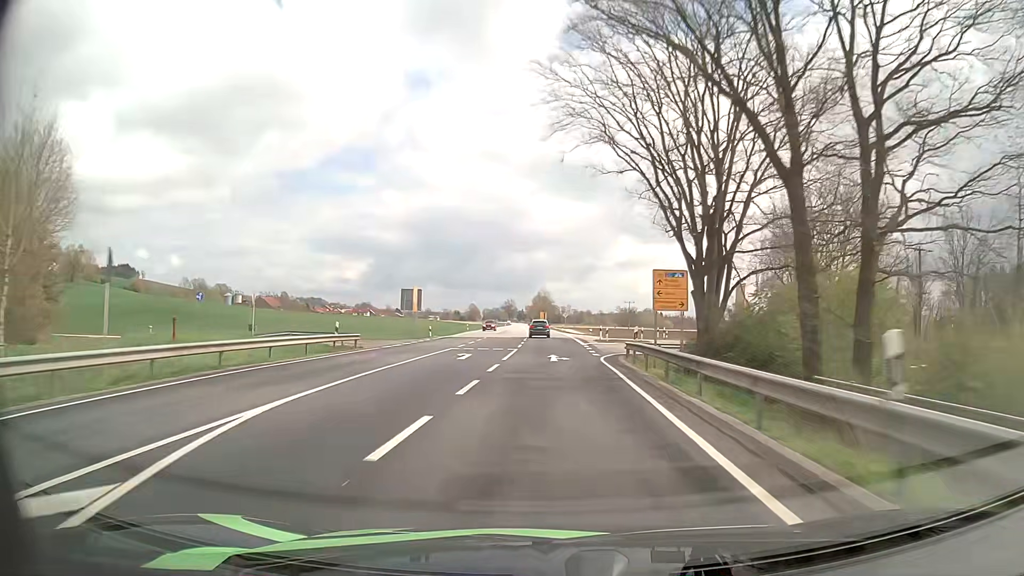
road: primary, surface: asphalt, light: Day
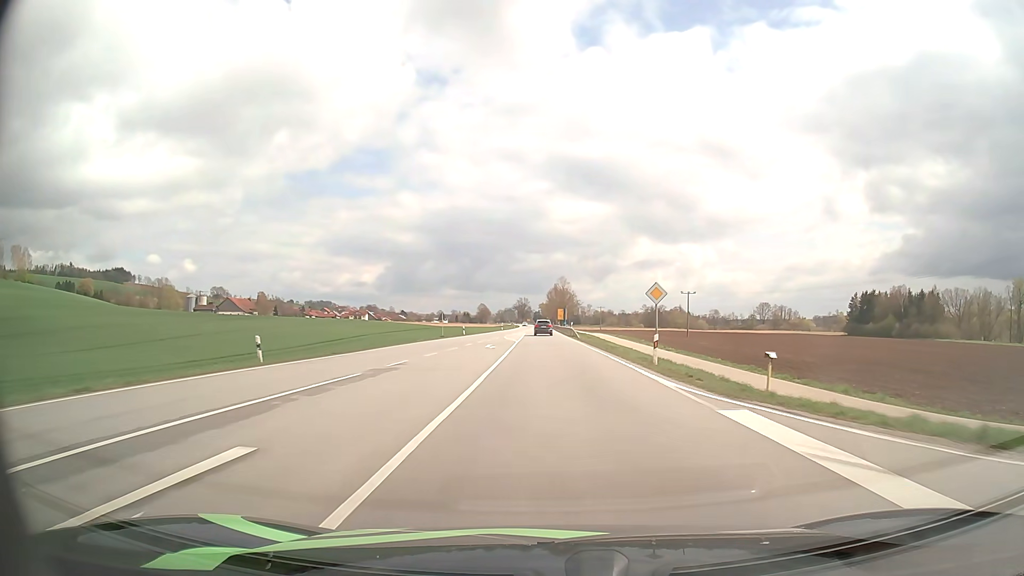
(-0.8, +72.7) m; -1°
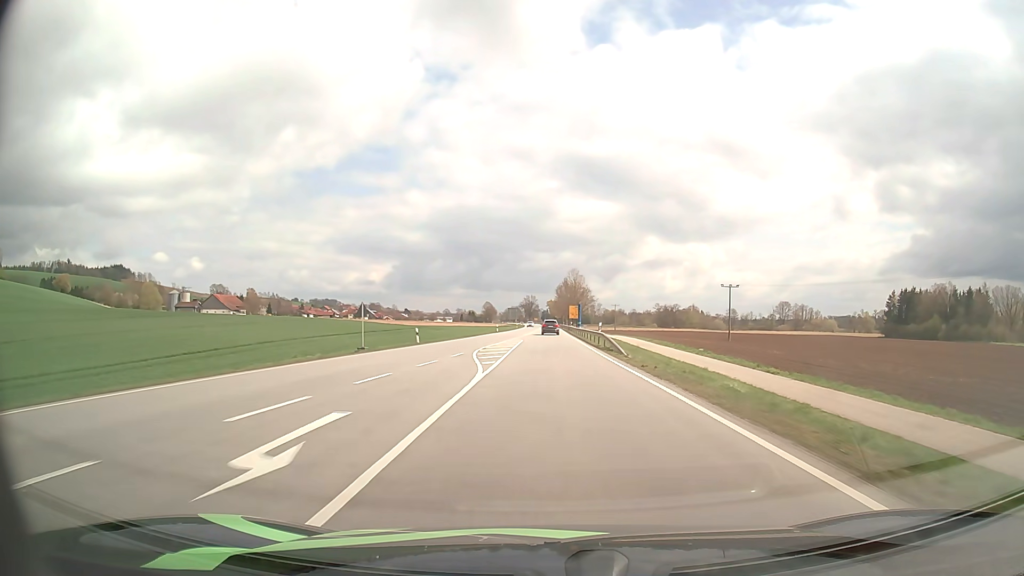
(-0.2, +29.4) m; -1°
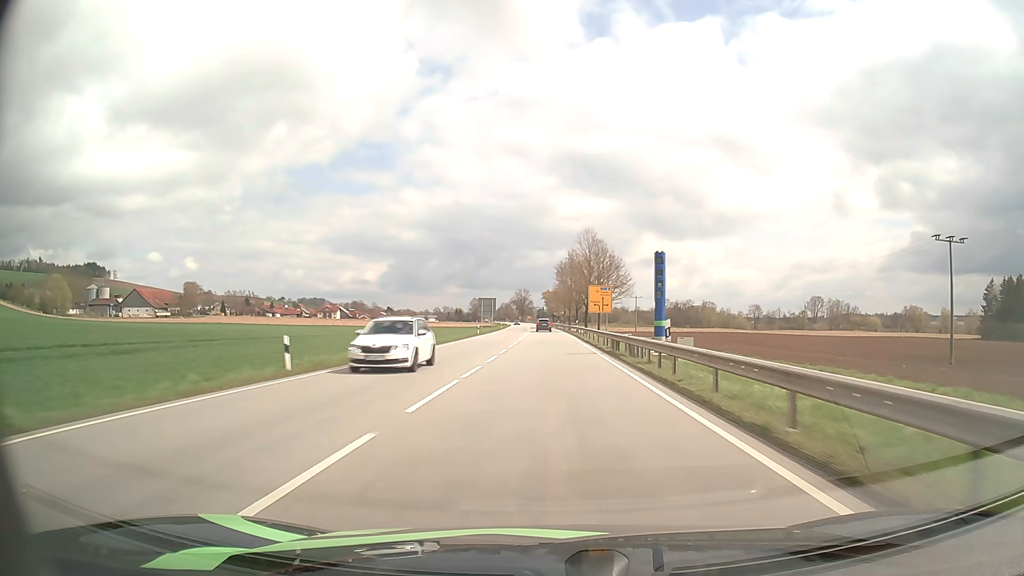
(+0.2, +74.3) m; 0°
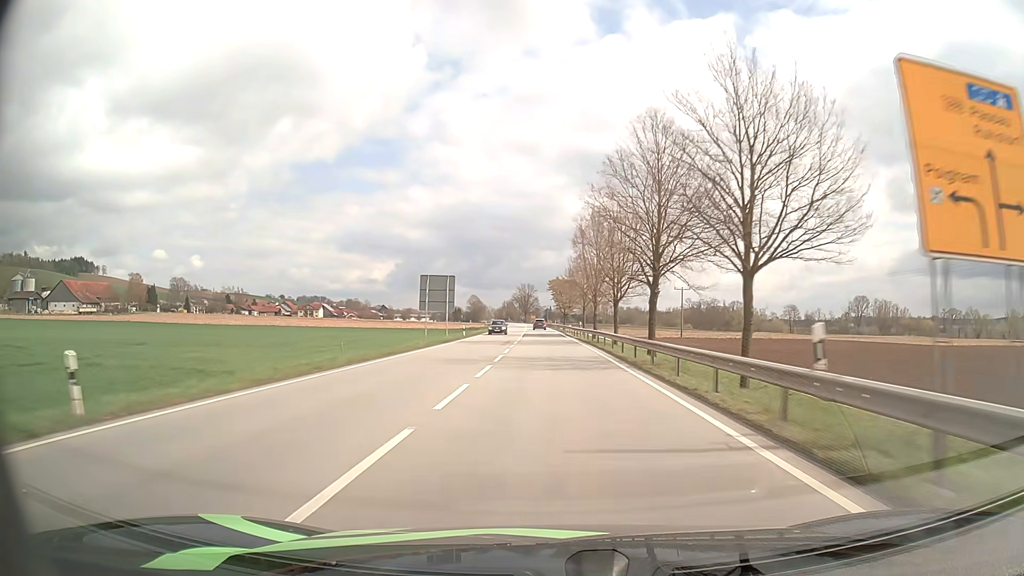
(-0.2, +59.5) m; -1°
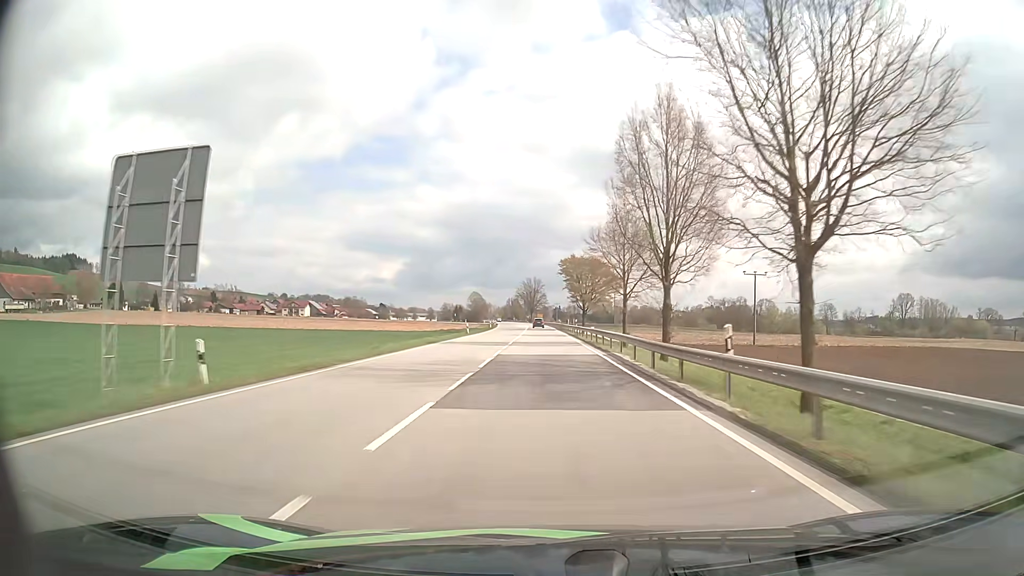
(-0.3, +45.6) m; -1°
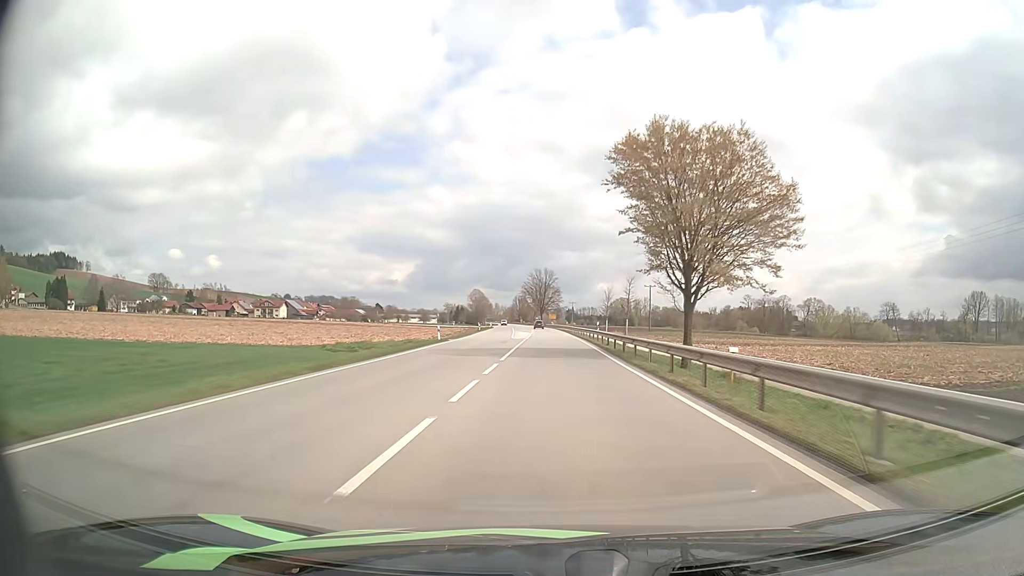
(-1.0, +61.6) m; -1°
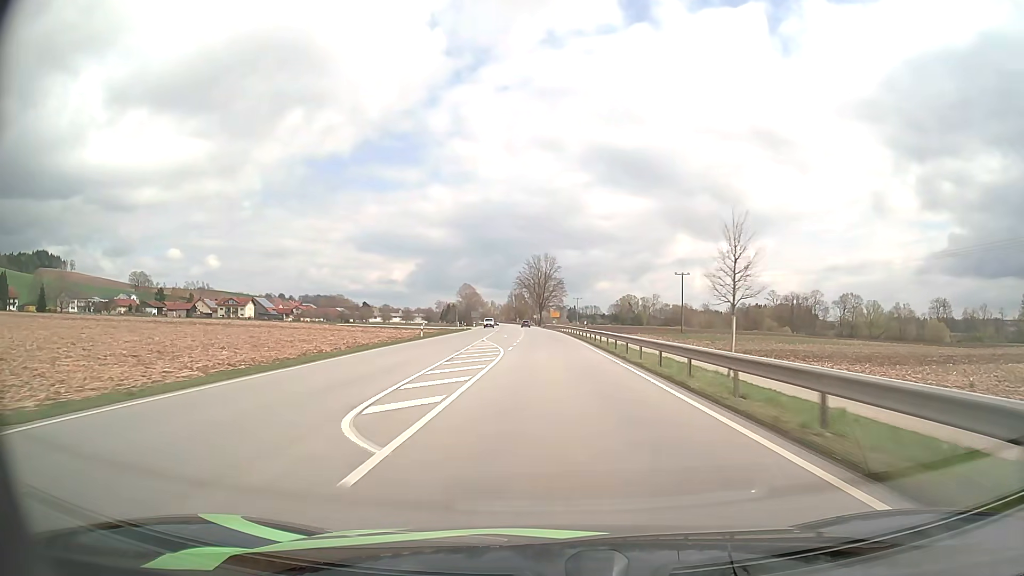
(-0.1, +46.7) m; 0°
(0, +10) (0, +20) (0, +30) (0, +40) (0, +50) (-1, +60) (-1, +70) (-1, +80) (-2, +90) (-2, +100) m
